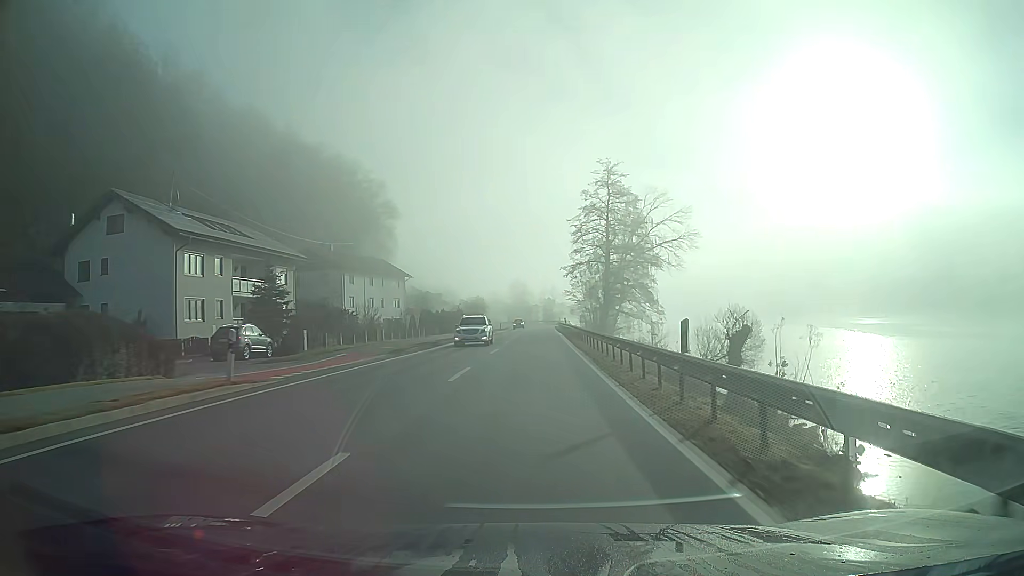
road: primary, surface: asphalt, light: Day
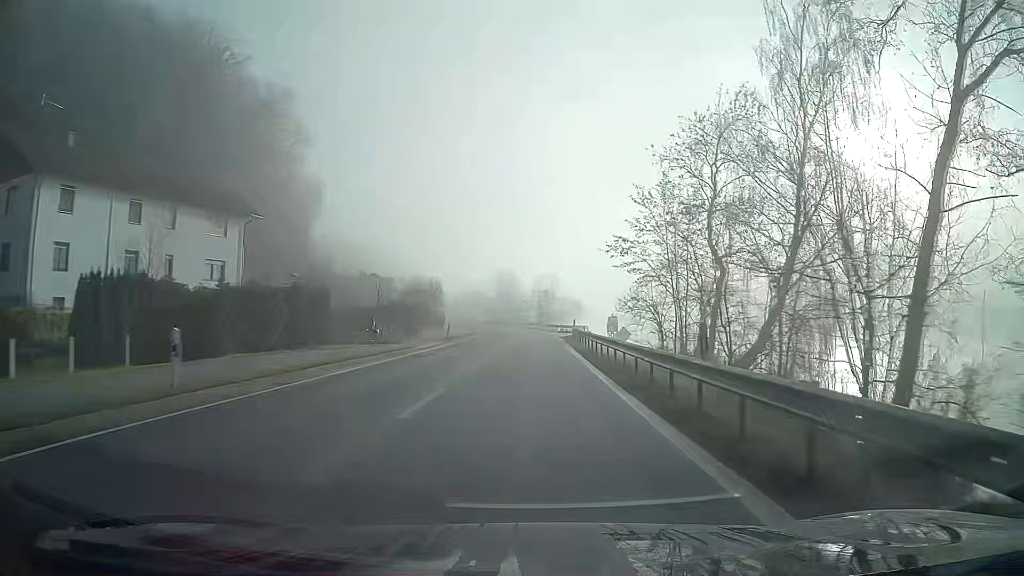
(+0.3, +53.6) m; +1°
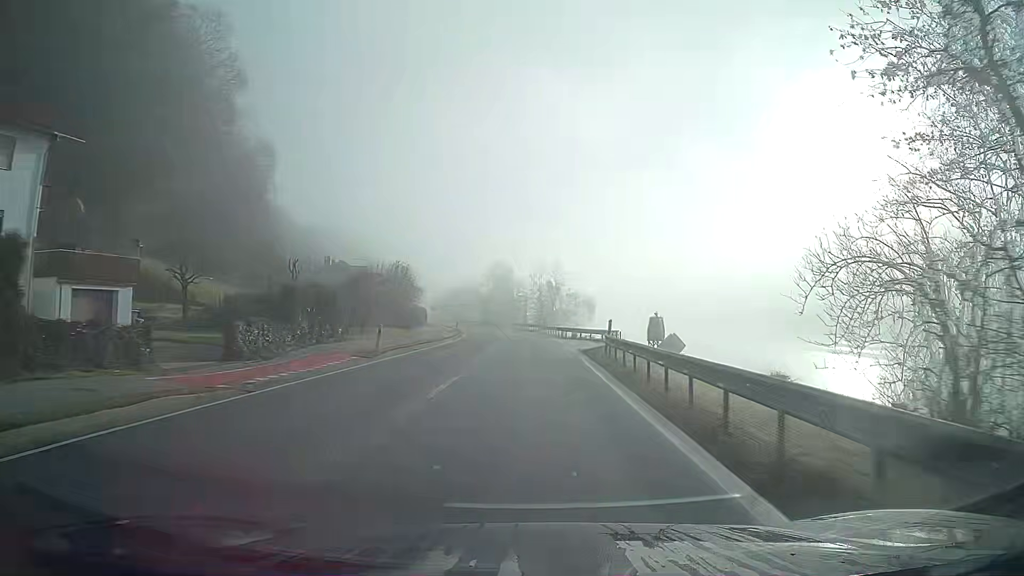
(0.0, +21.5) m; 0°
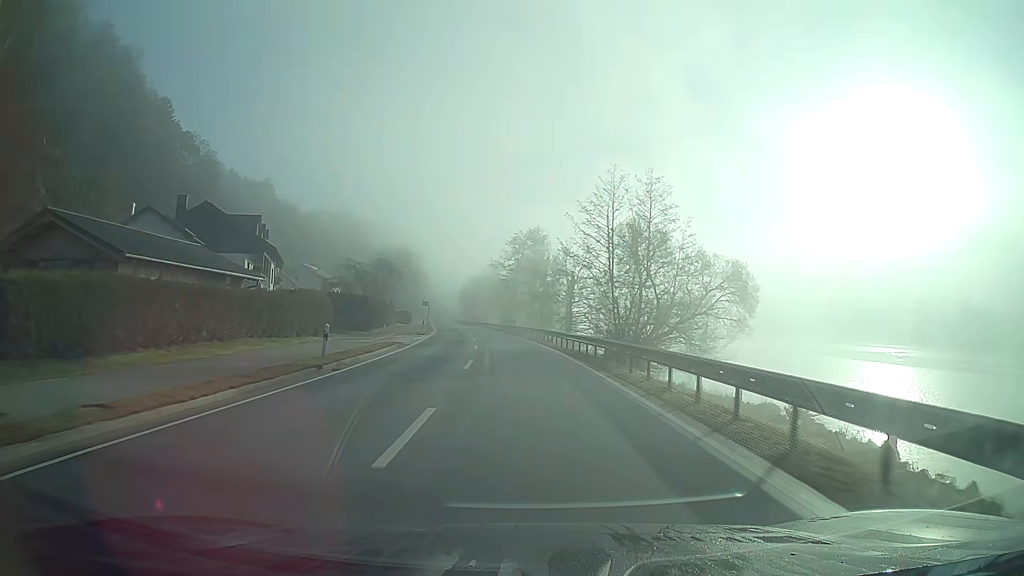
(-1.1, +53.7) m; -4°
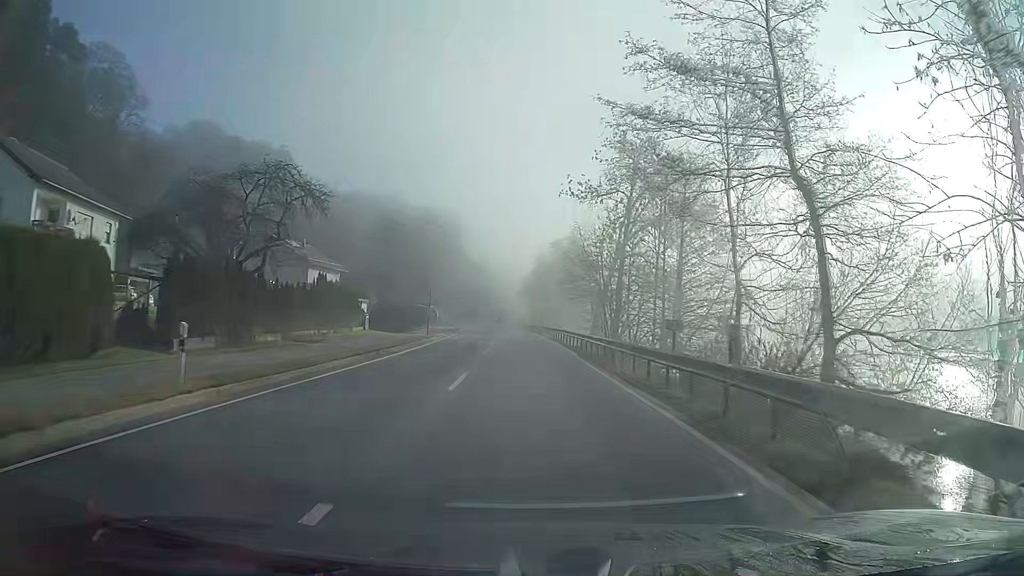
(-3.1, +53.6) m; -6°
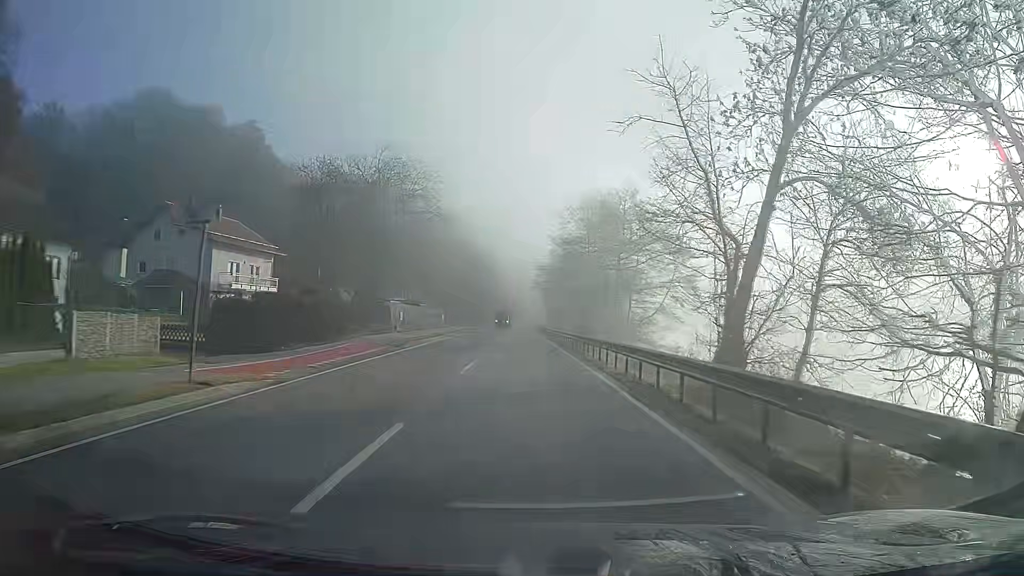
(-0.4, +32.3) m; -1°
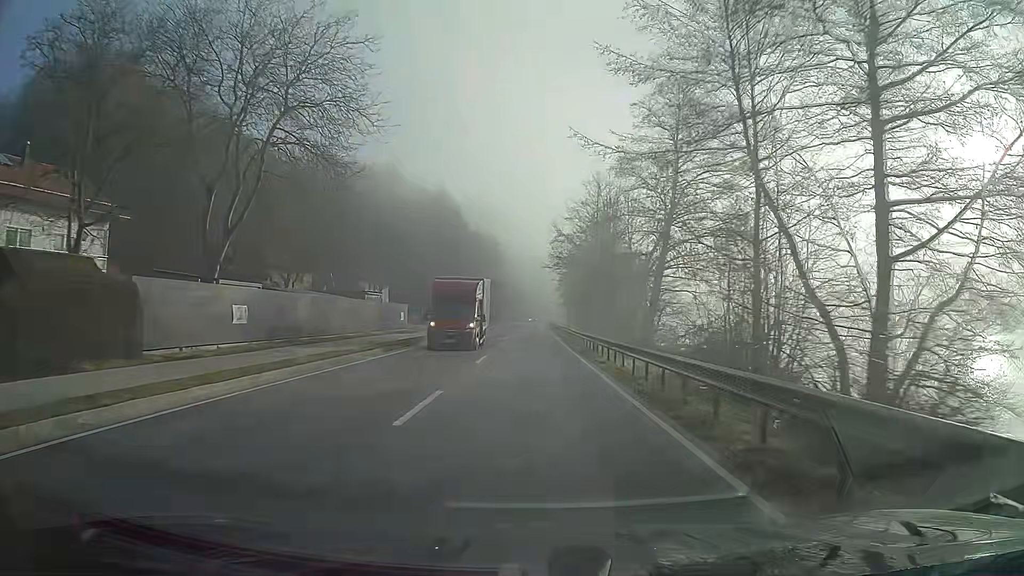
(-0.2, +32.3) m; -1°
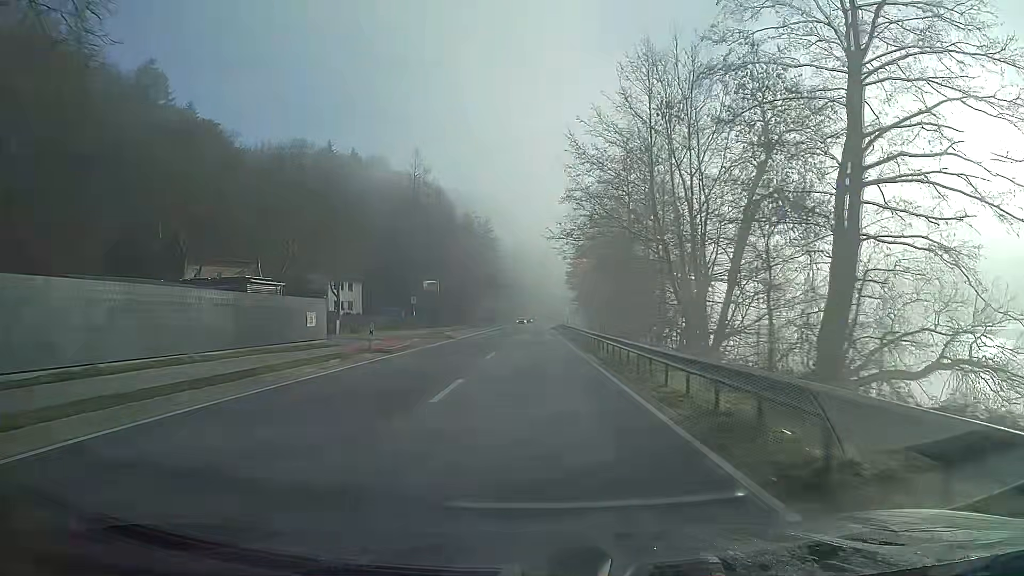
(0.0, +21.5) m; 0°
